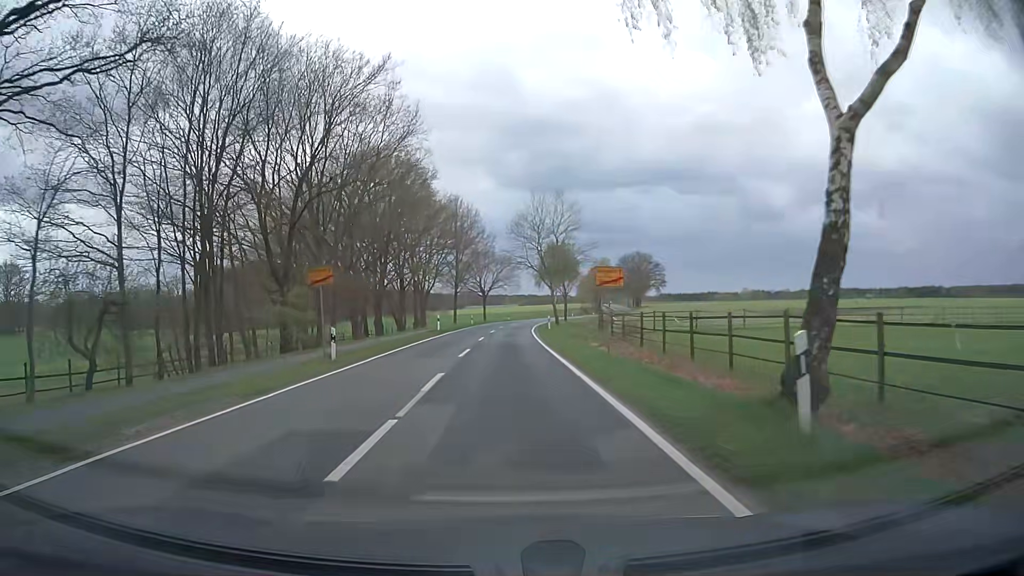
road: secondary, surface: asphalt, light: Day
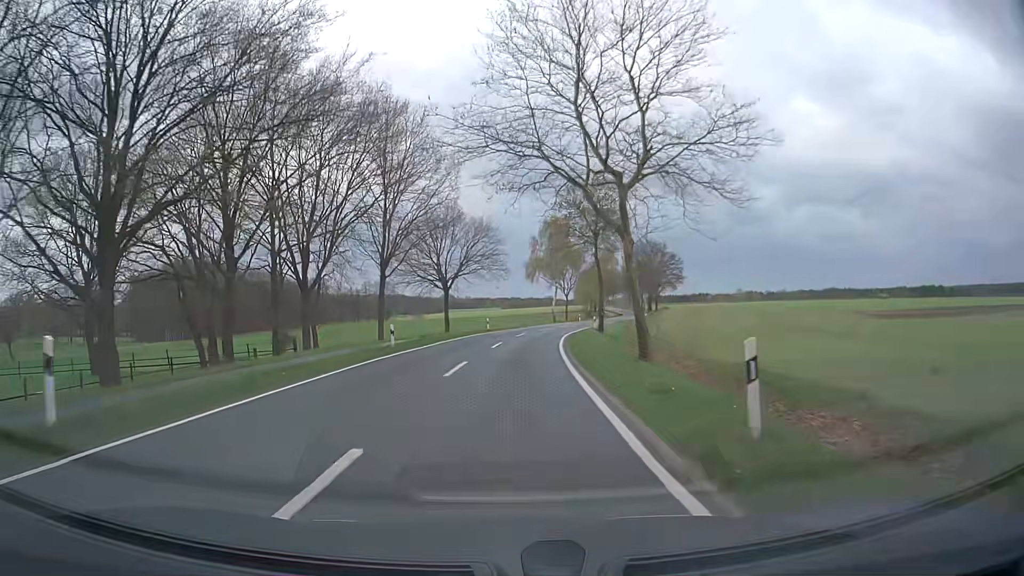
(+0.5, +42.8) m; +2°
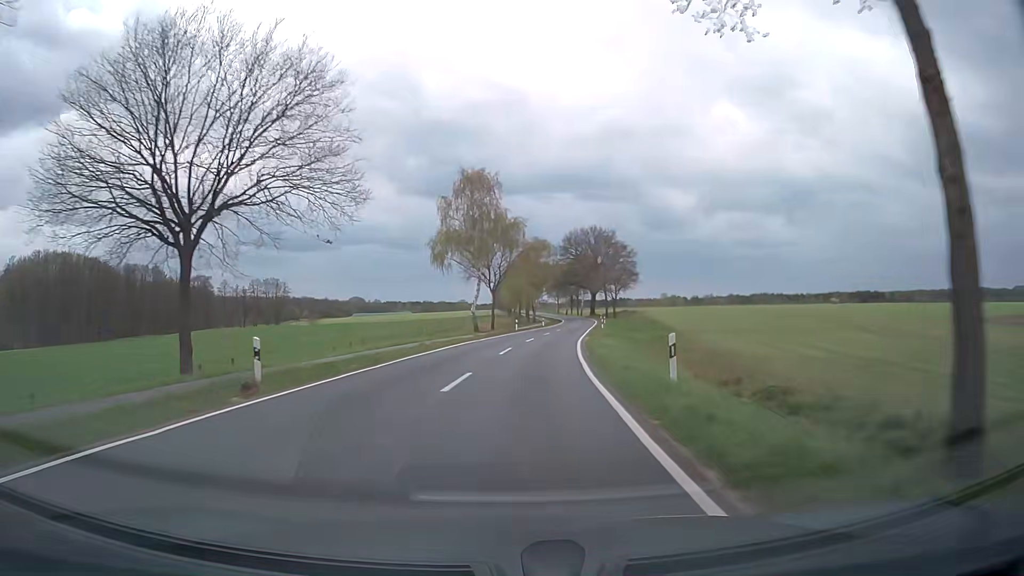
(+1.6, +39.0) m; +7°
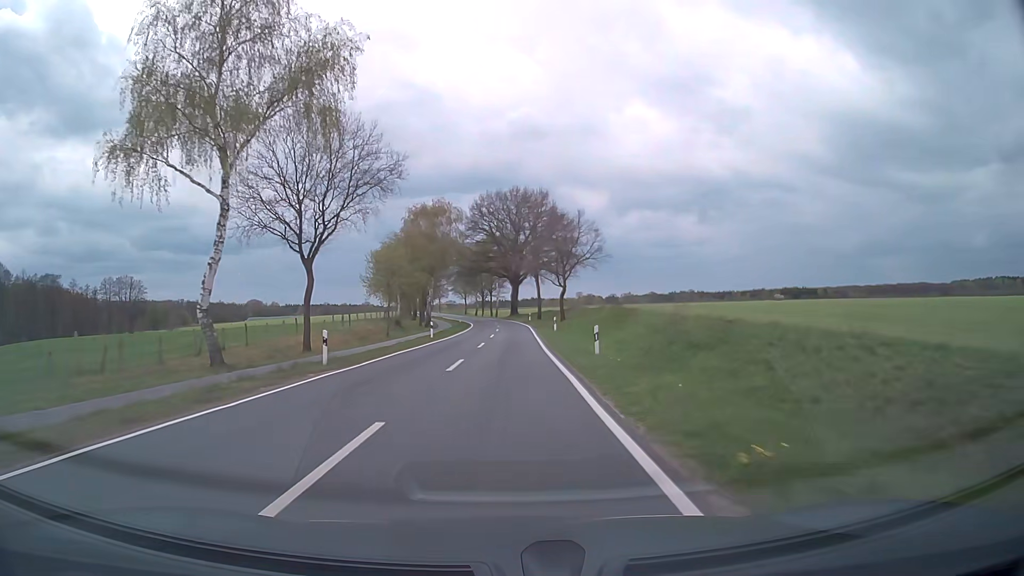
(+3.8, +44.4) m; +8°
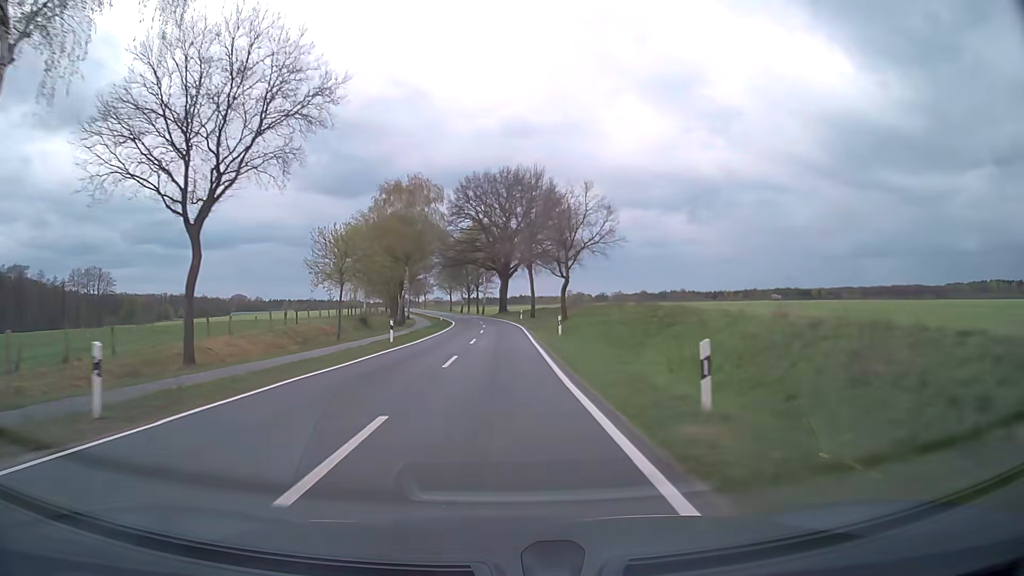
(+0.1, +11.9) m; +1°
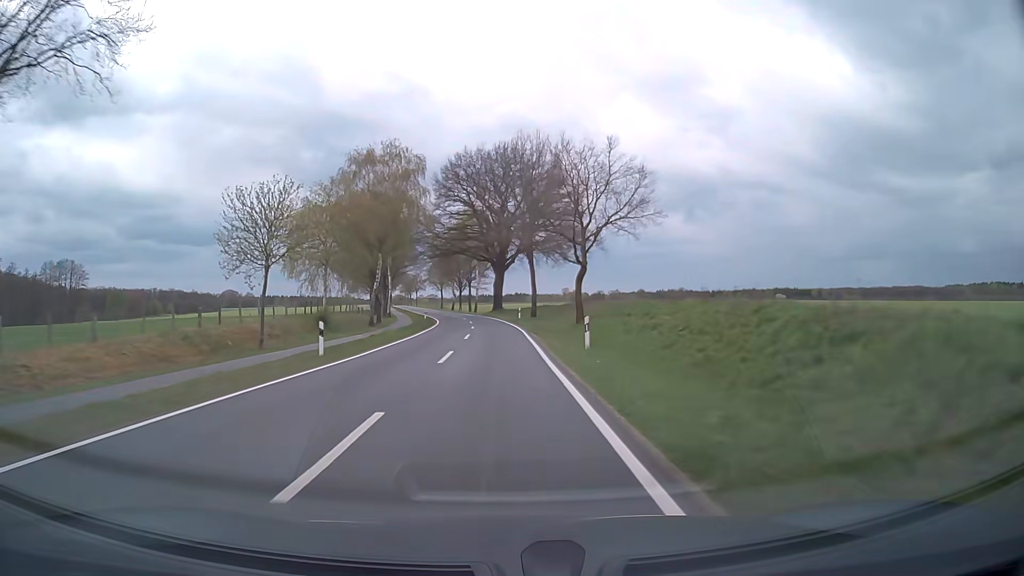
(+0.1, +12.1) m; 0°
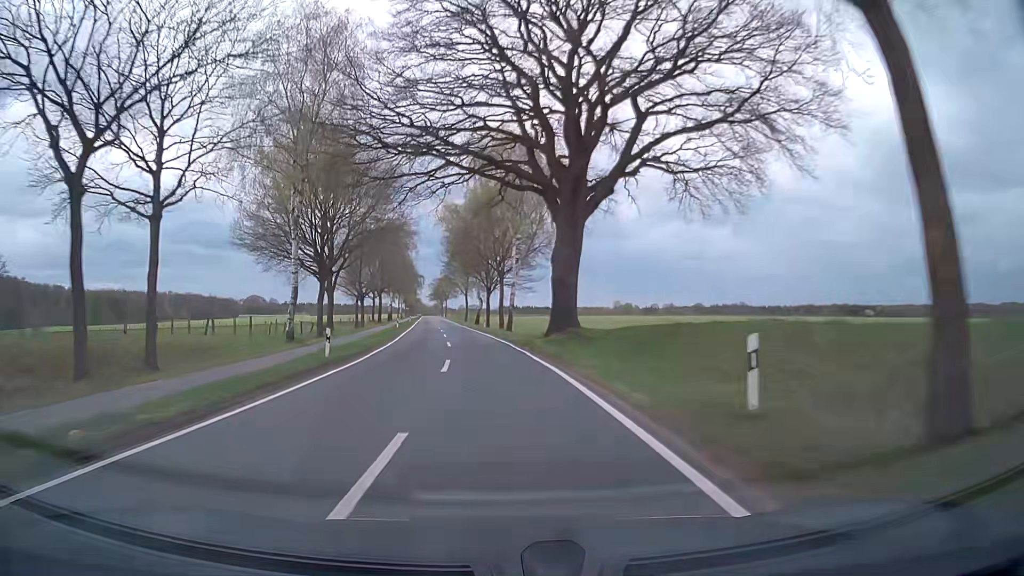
(-1.0, +50.2) m; -4°
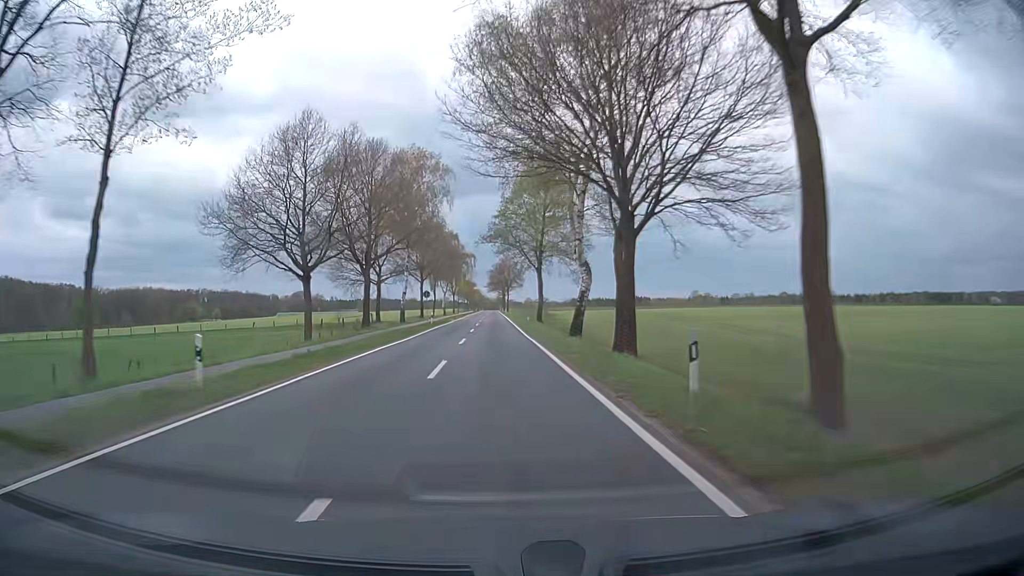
(-3.5, +51.9) m; -6°
(0, +10) (0, +20) (0, +30) (0, +40) (0, +50) (0, +60) (-1, +70) (-1, +80) (-1, +90) (-1, +100) m
